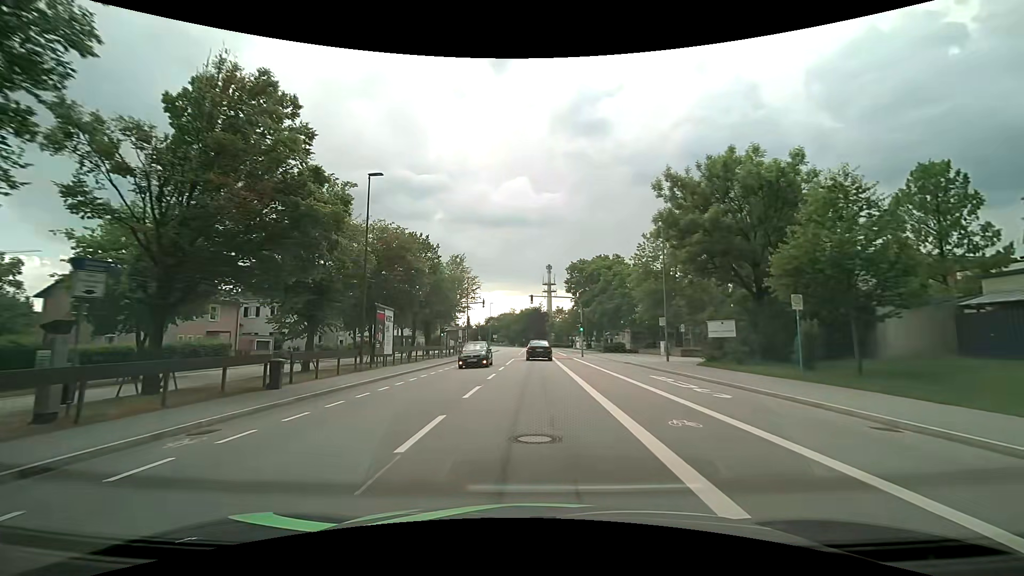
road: tertiary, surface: asphalt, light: Day
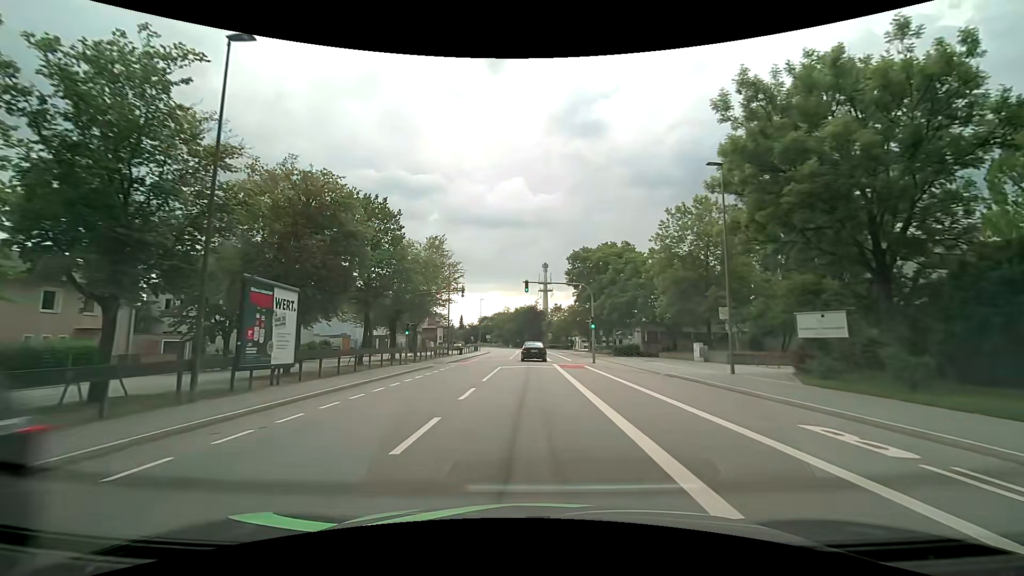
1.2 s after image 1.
(+0.1, +12.1) m; 0°
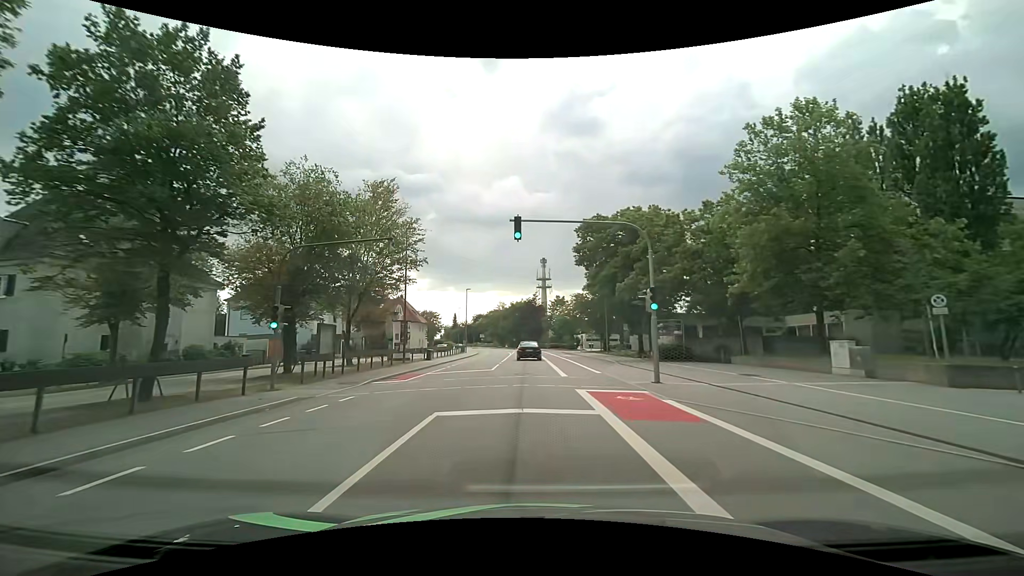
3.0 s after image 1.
(+0.1, +18.6) m; 0°
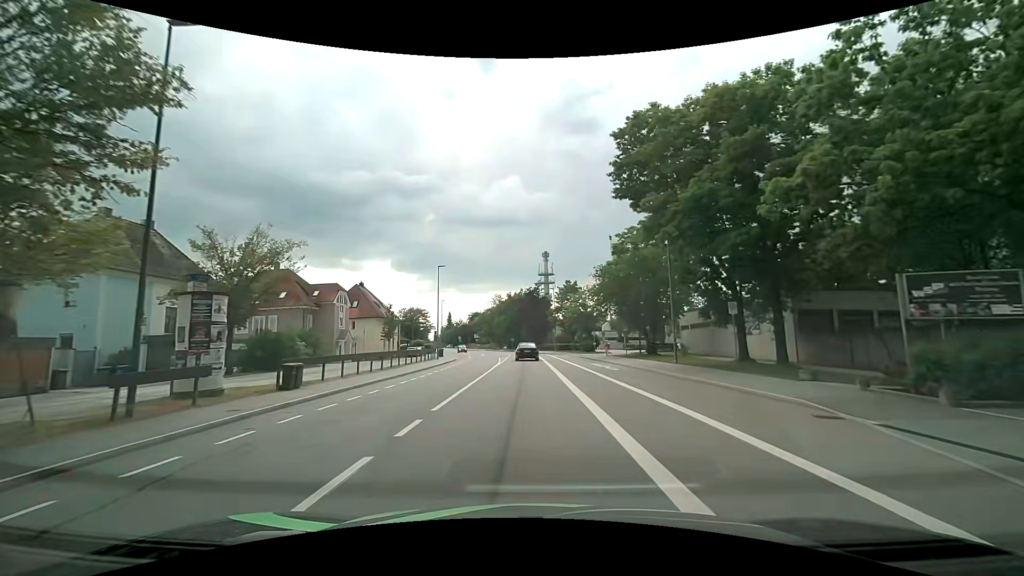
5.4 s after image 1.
(-0.1, +25.6) m; +1°
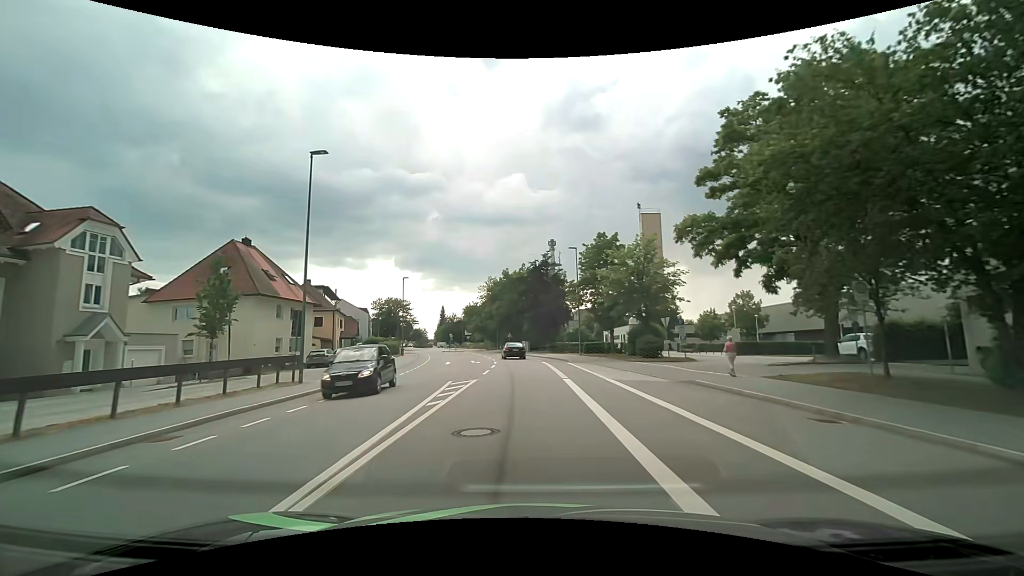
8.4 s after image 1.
(-0.9, +33.3) m; -2°
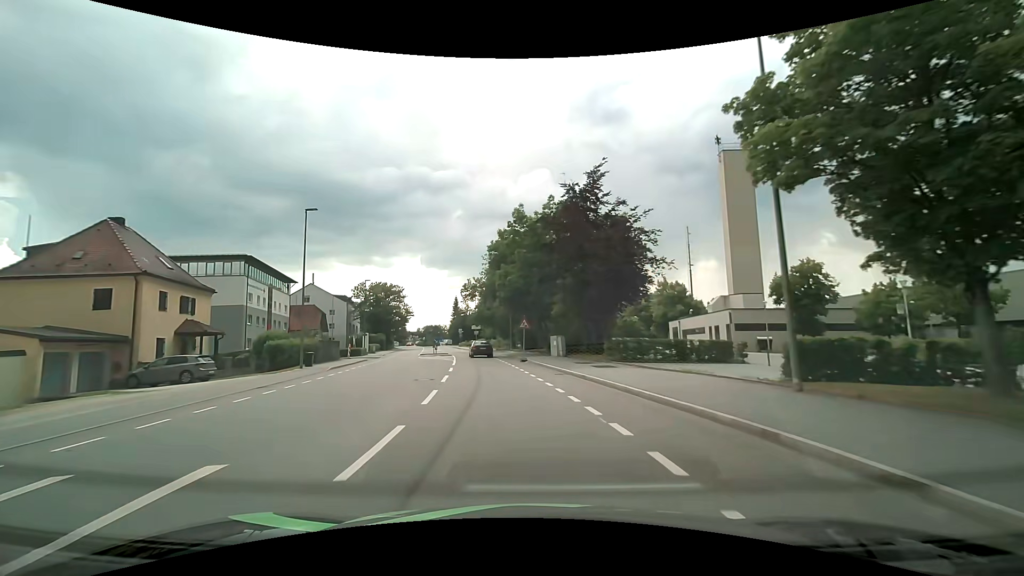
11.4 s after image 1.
(-0.5, +34.6) m; -3°
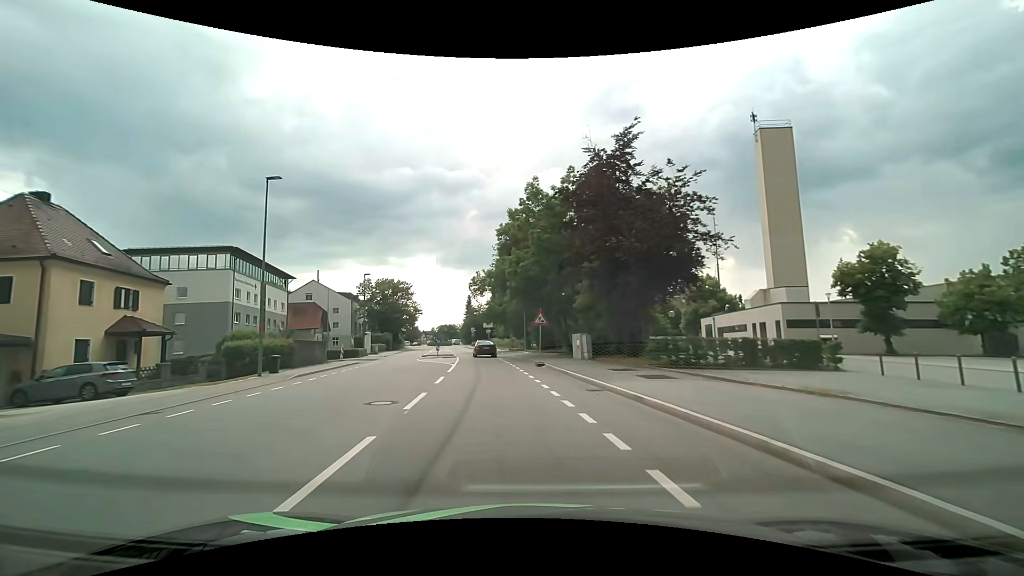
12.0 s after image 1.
(-0.1, +6.8) m; -2°
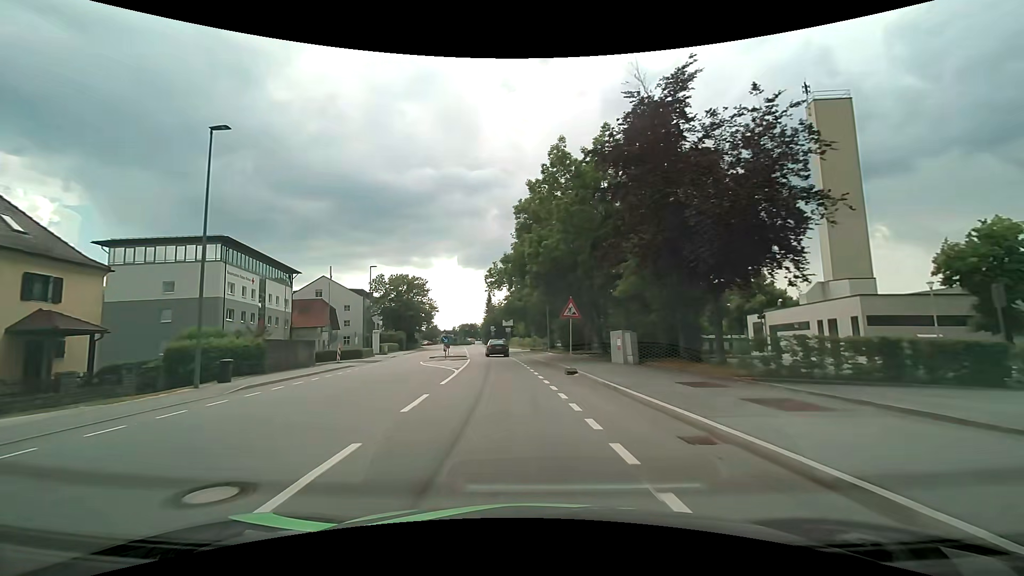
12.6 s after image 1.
(-0.2, +6.7) m; -2°
(0, +10) (-1, +20) (-2, +30) (-3, +40) (-5, +50) (-6, +60) (-8, +70) (-9, +79) (-11, +89) (-12, +99) m
